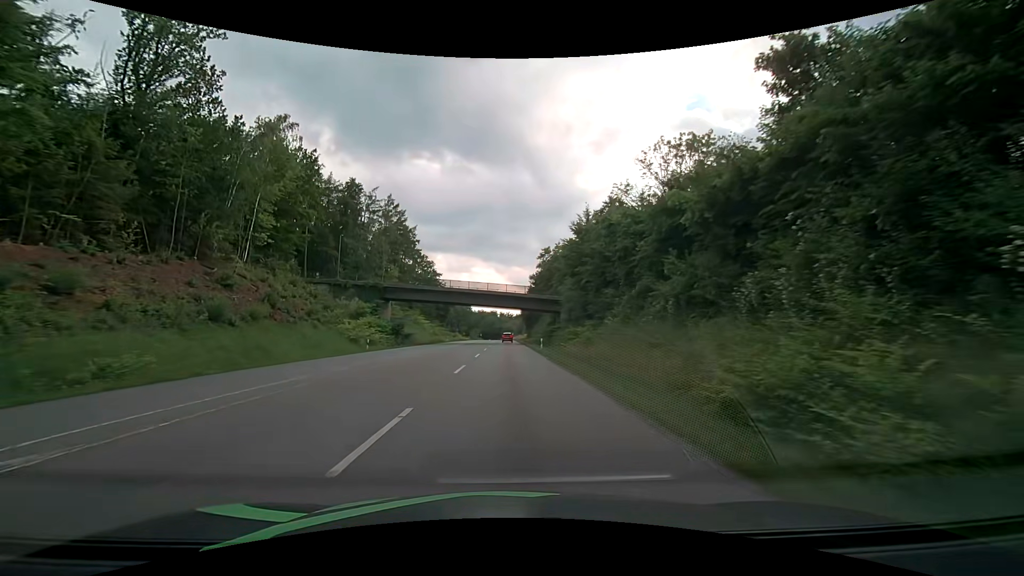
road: secondary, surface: asphalt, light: Day
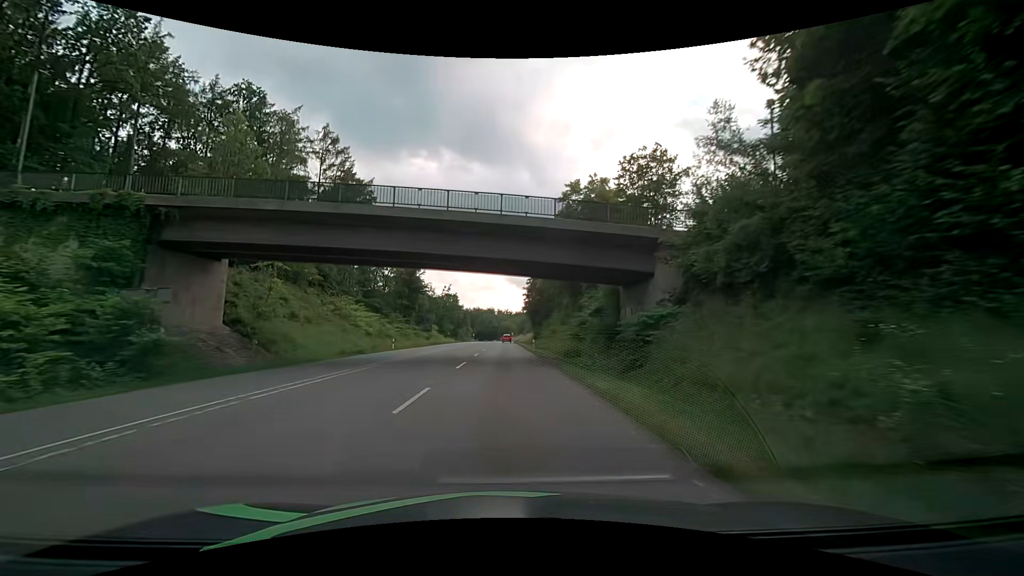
(+0.3, +42.8) m; +1°
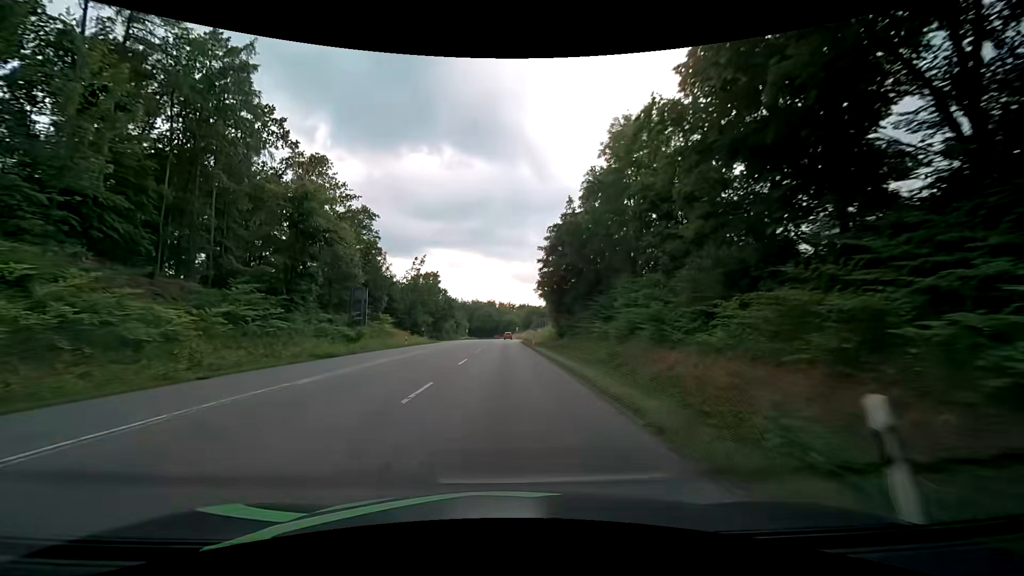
(-0.6, +45.6) m; -1°
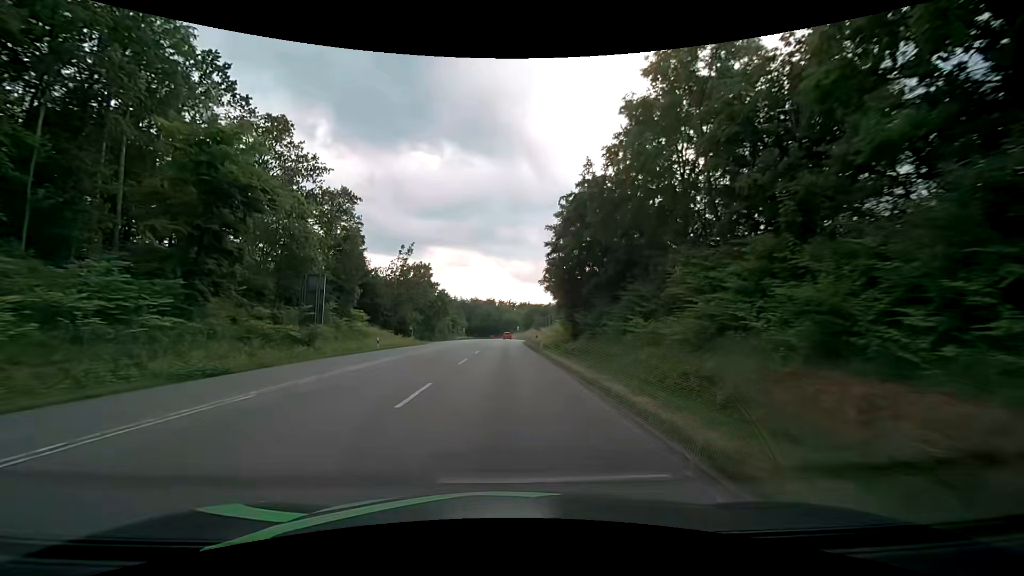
(+0.1, +11.6) m; 0°
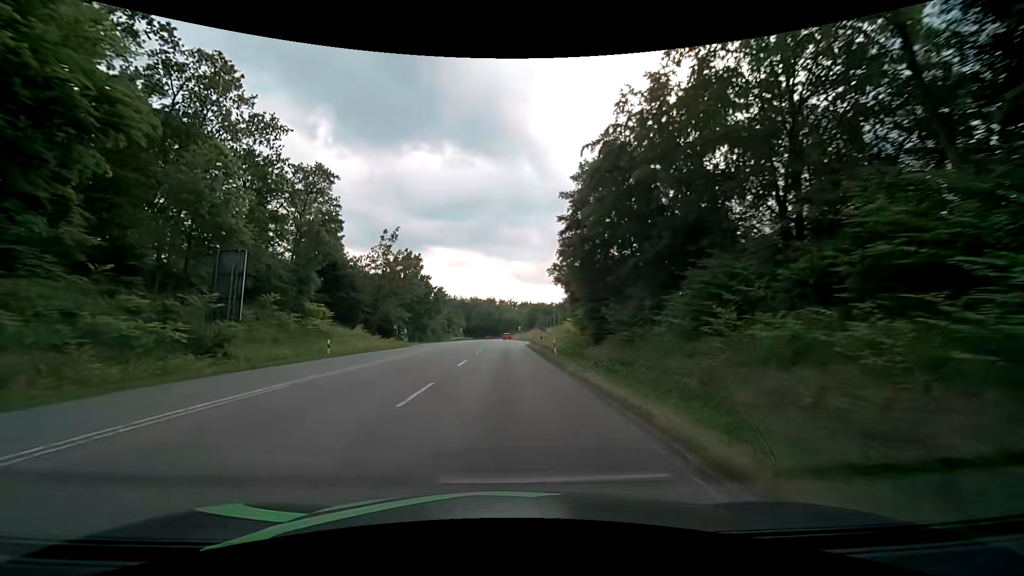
(0.0, +11.7) m; 0°
